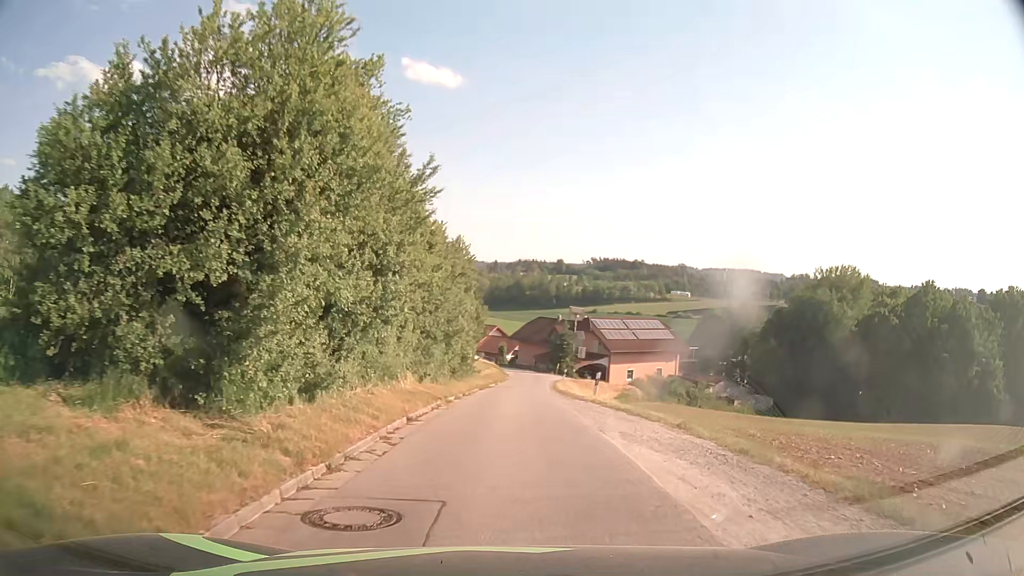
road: unclassified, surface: asphalt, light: Day
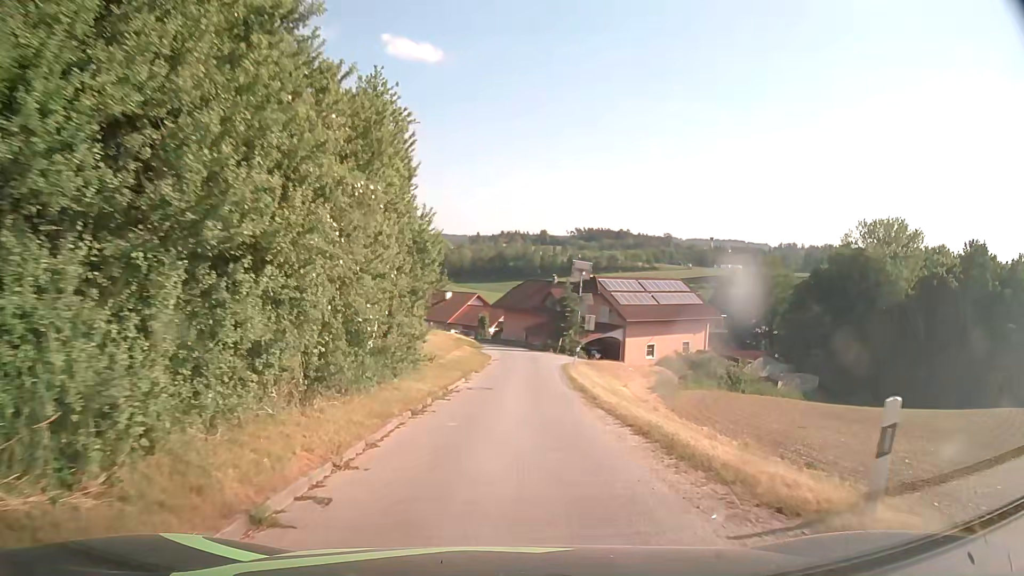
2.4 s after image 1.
(+0.4, +19.5) m; +1°
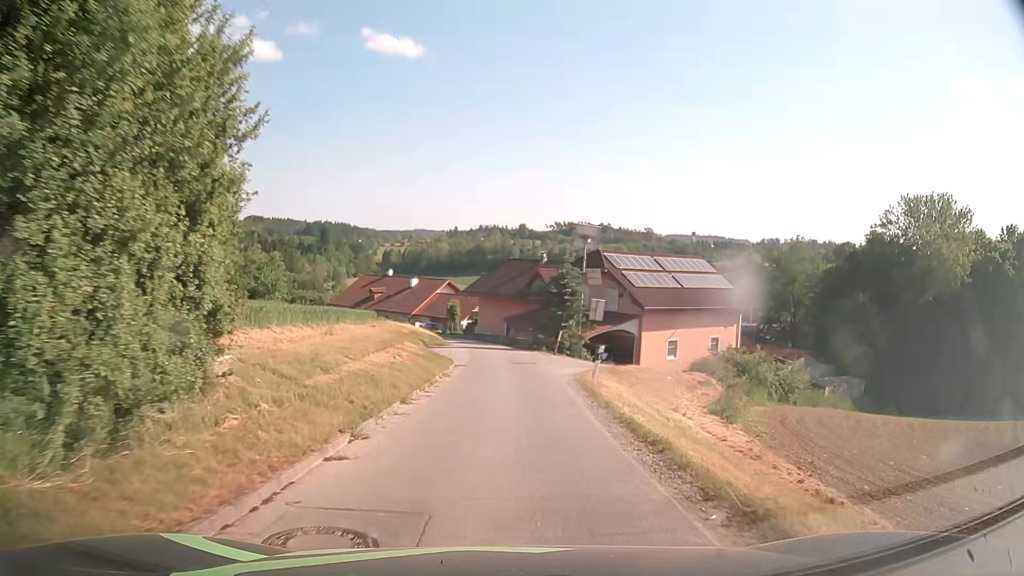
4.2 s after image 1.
(+0.3, +15.7) m; +2°
